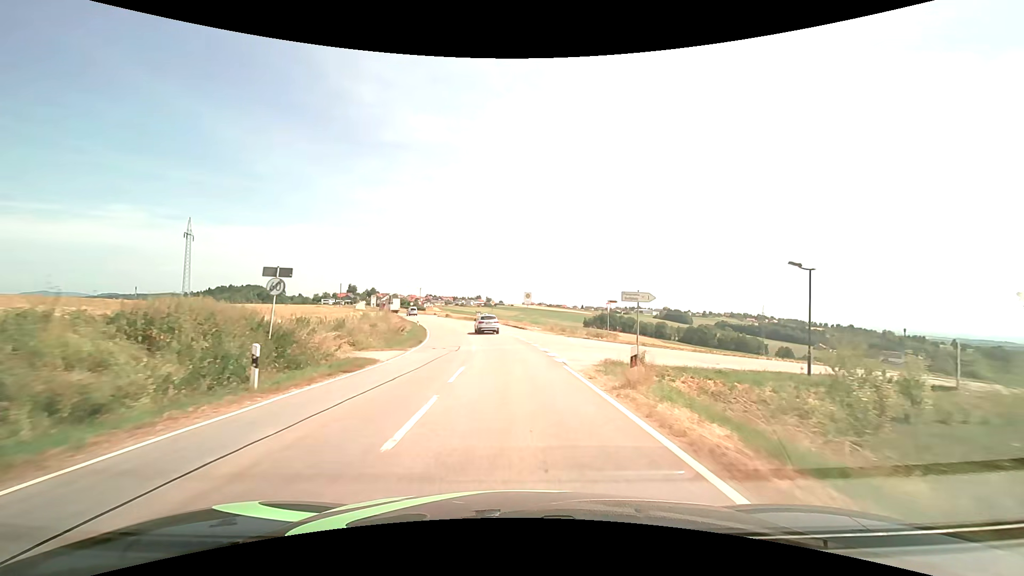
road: tertiary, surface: asphalt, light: Day
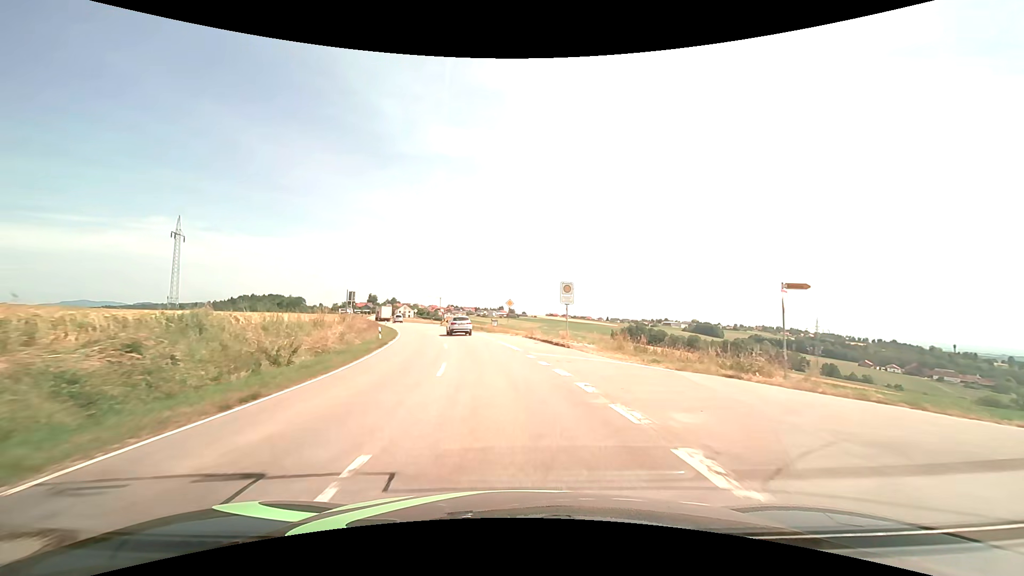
(-0.5, +22.9) m; -3°
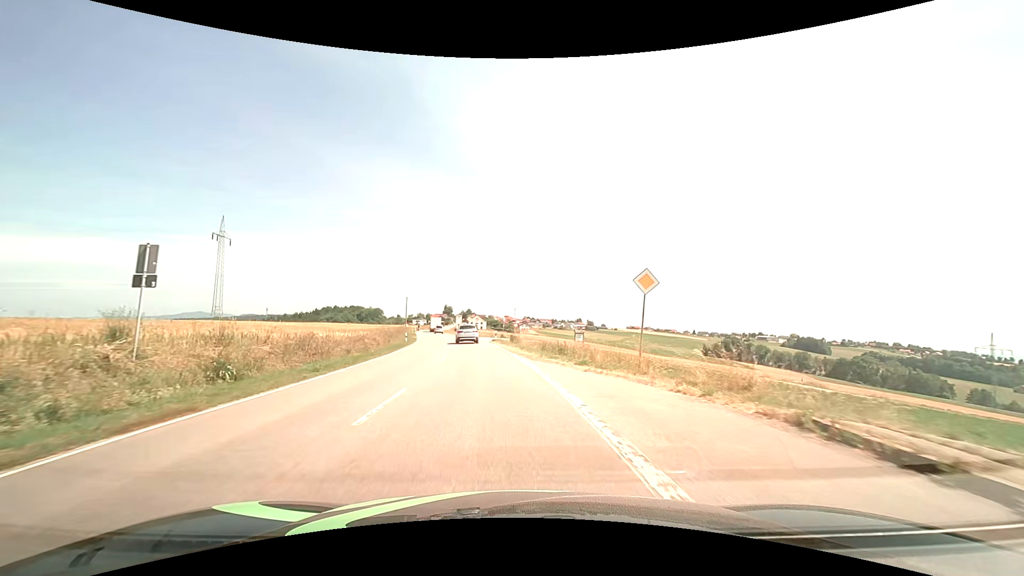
(-2.0, +29.5) m; -9°
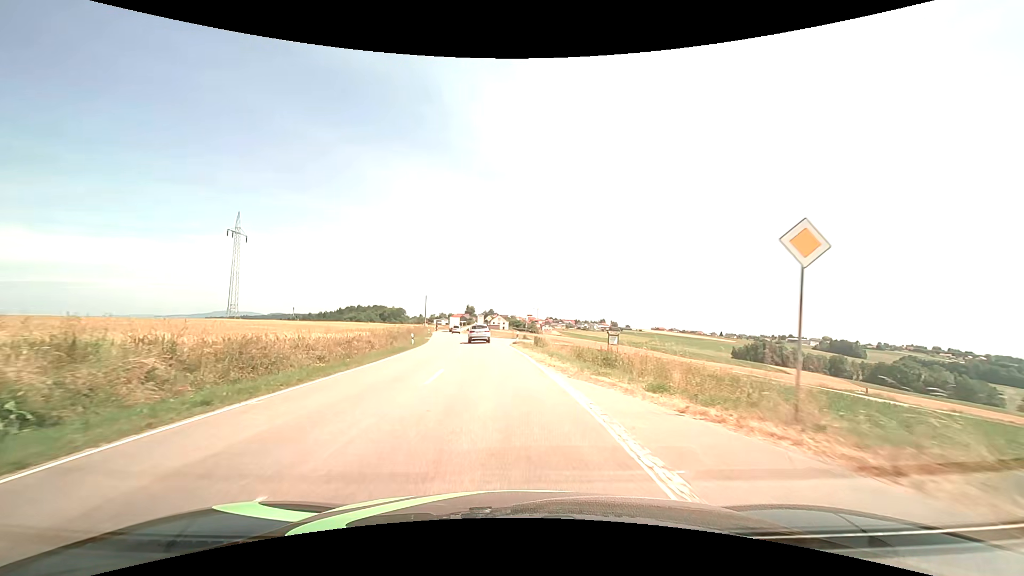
(-0.2, +7.0) m; -3°
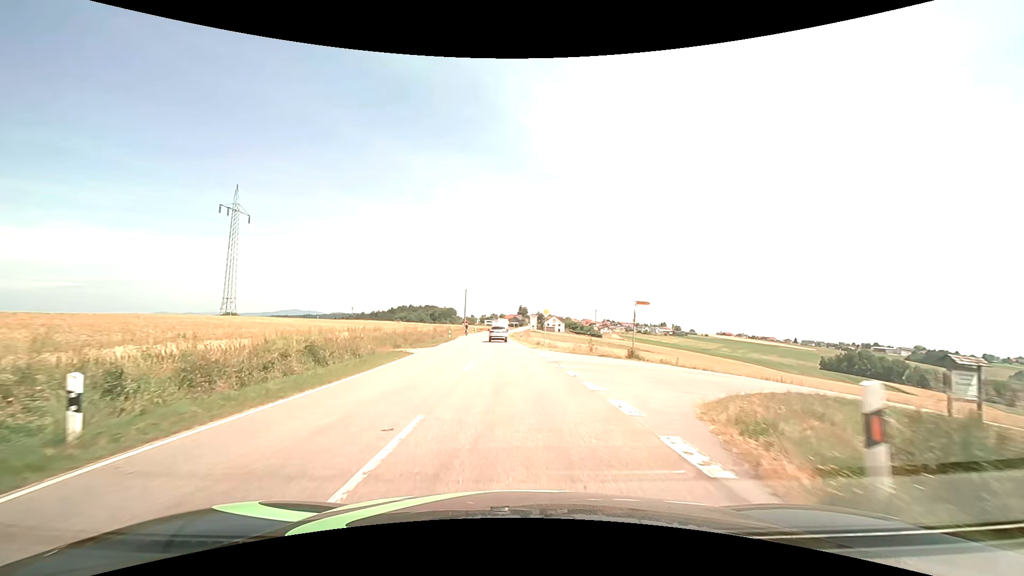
(-2.1, +33.7) m; -6°
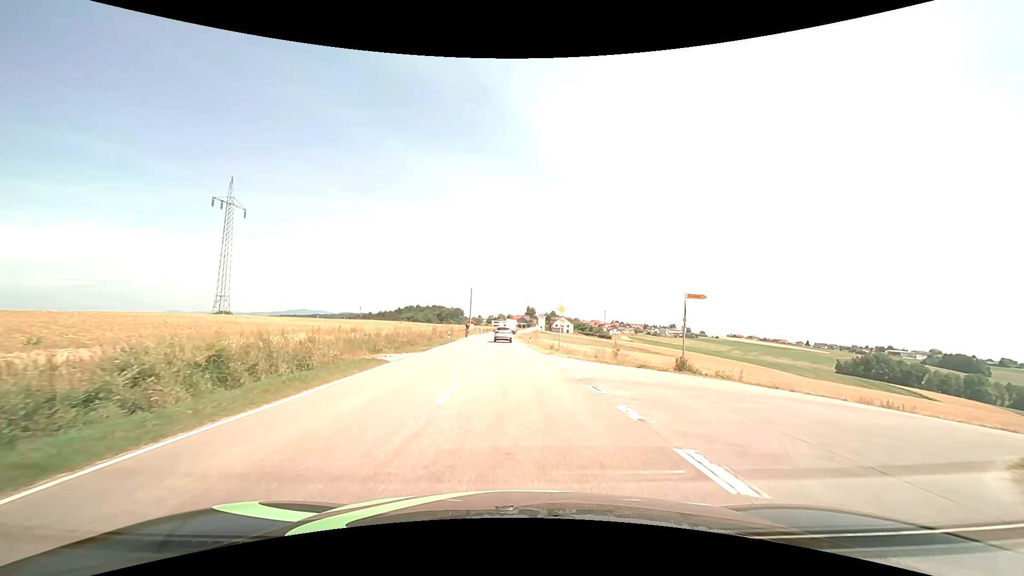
(-0.1, +6.6) m; -1°
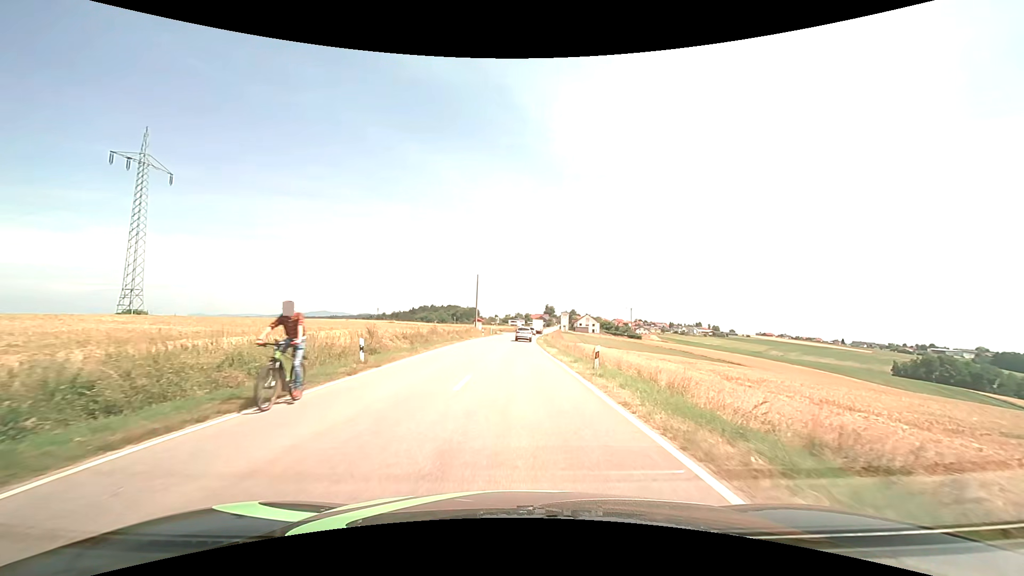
(-0.8, +32.6) m; -2°
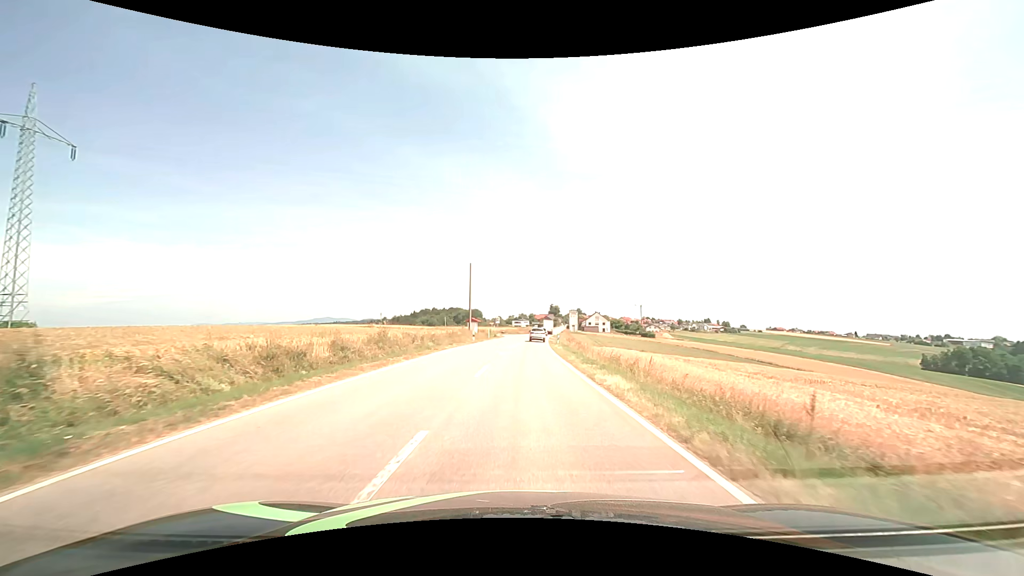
(-0.1, +20.0) m; 0°
(0, +10) (0, +20) (0, +30) (+1, +40) (+1, +50) (+1, +60) (+2, +70) (+3, +80) (+3, +90) (+4, +100) m
